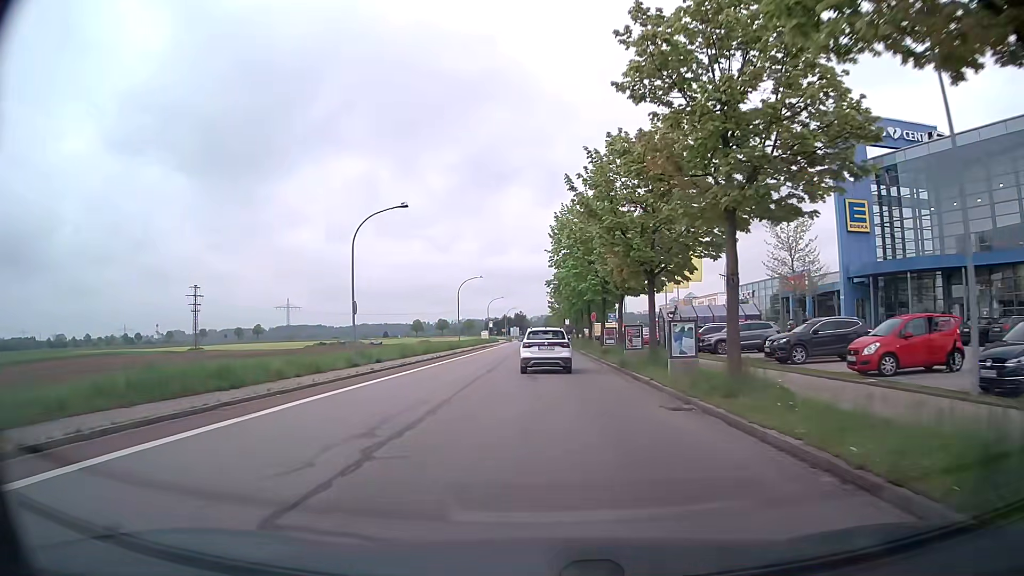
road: tertiary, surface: asphalt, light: Day
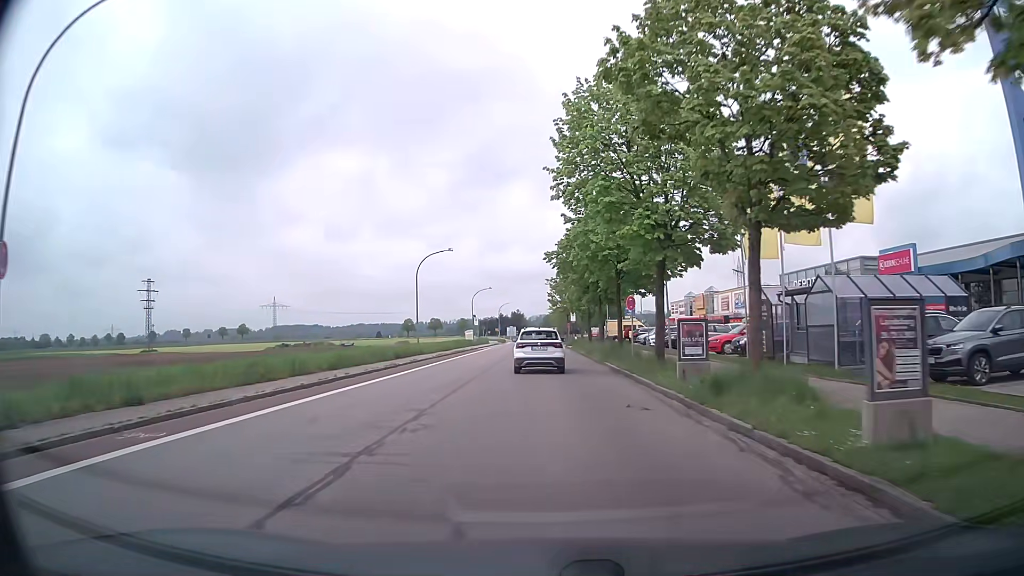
(+0.1, +21.8) m; 0°
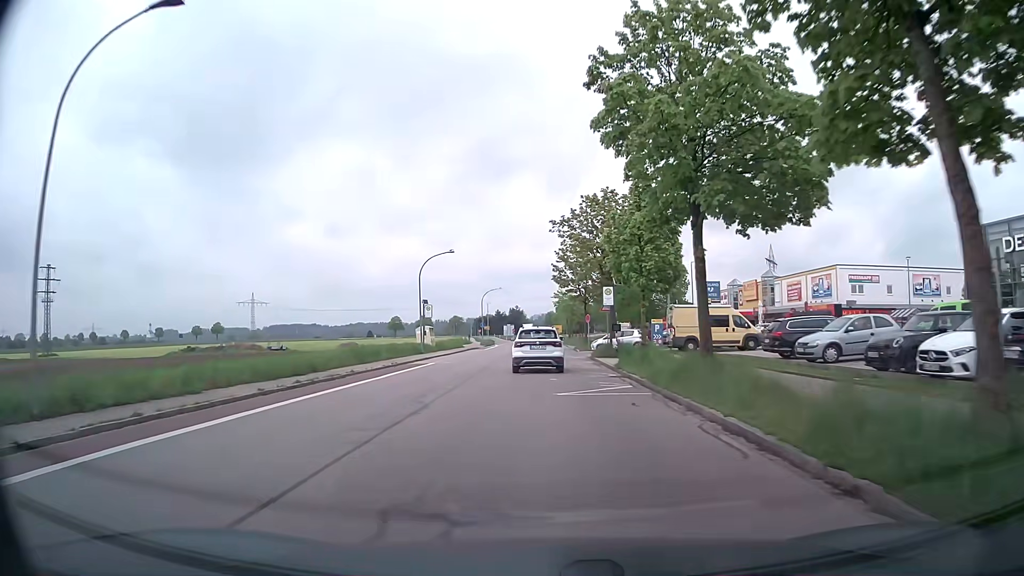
(-0.1, +36.8) m; -1°
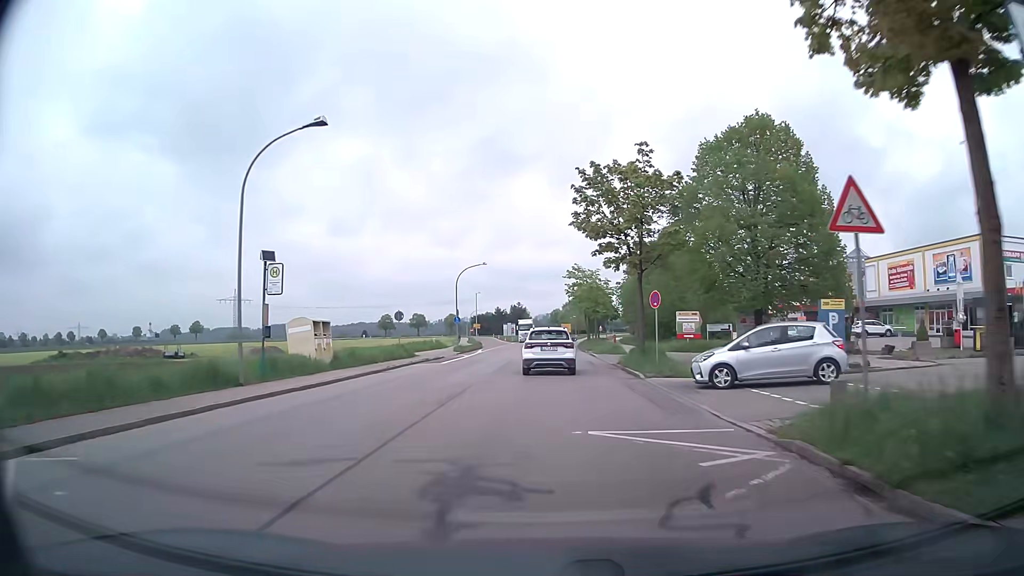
(0.0, +30.0) m; 0°
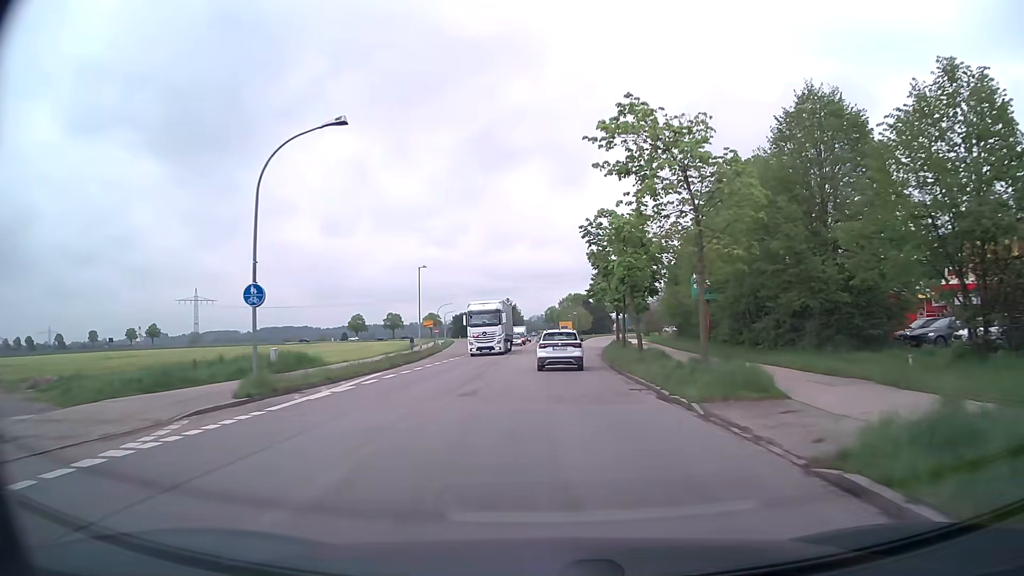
(+0.5, +38.7) m; +1°
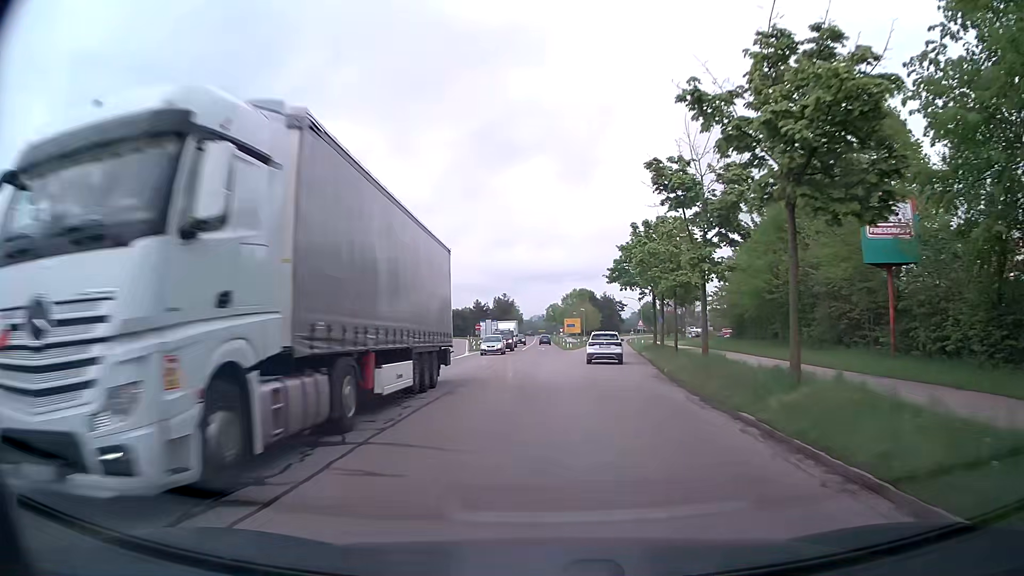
(0.0, +24.4) m; 0°
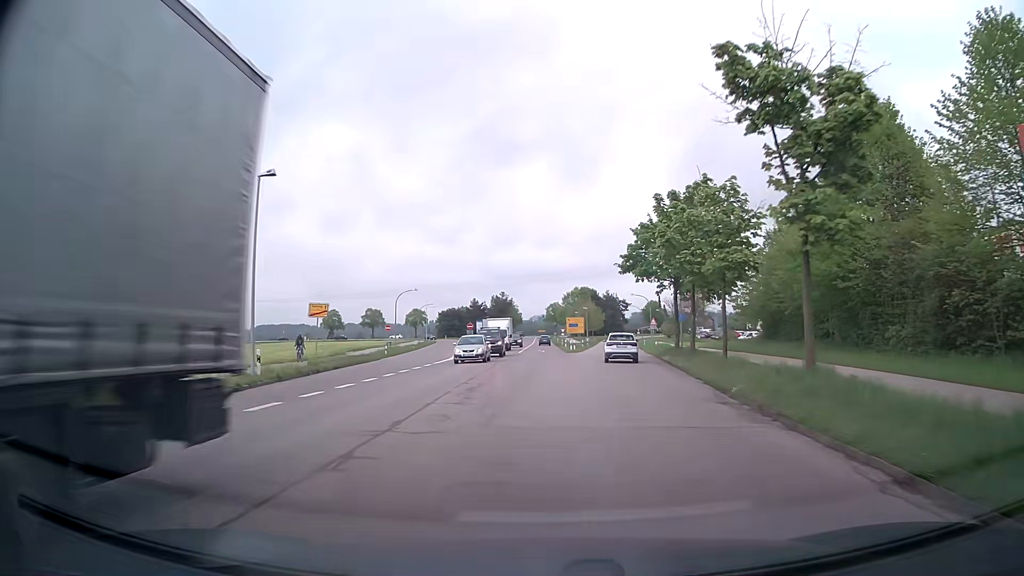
(0.0, +8.6) m; 0°
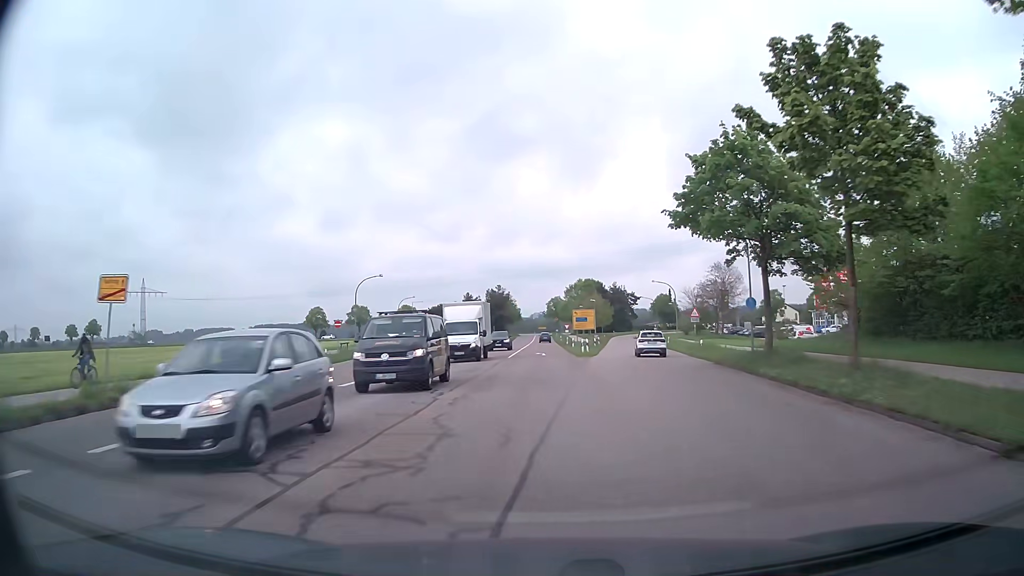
(+0.1, +17.6) m; 0°
(0, +10) (0, +20) (0, +30) (0, +40) (0, +50) (0, +60) (0, +70) (0, +80) (0, +90) (0, +100) m
